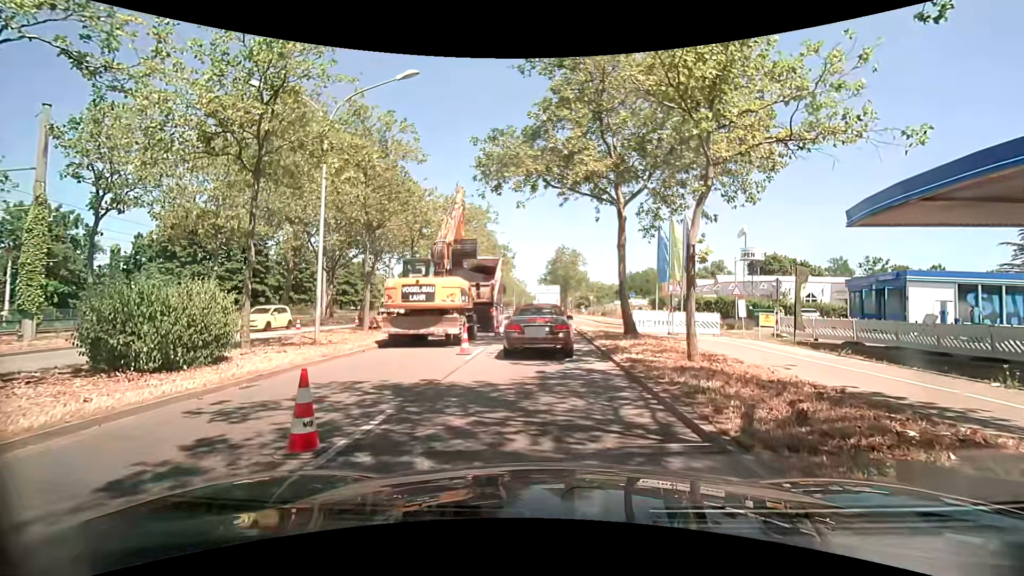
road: primary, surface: asphalt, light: Day
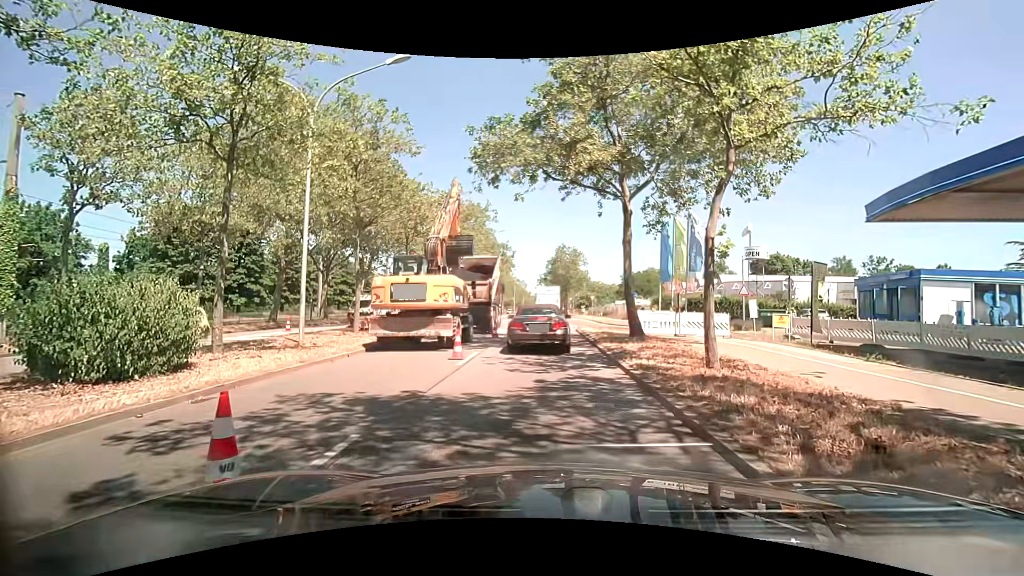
(0.0, +1.2) m; +2°
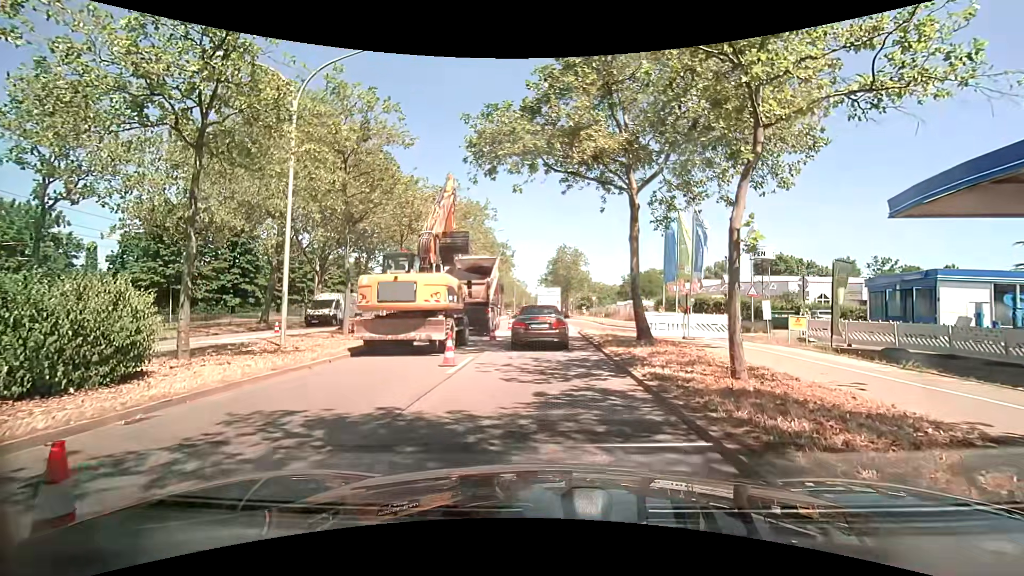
(0.0, +1.3) m; +1°
